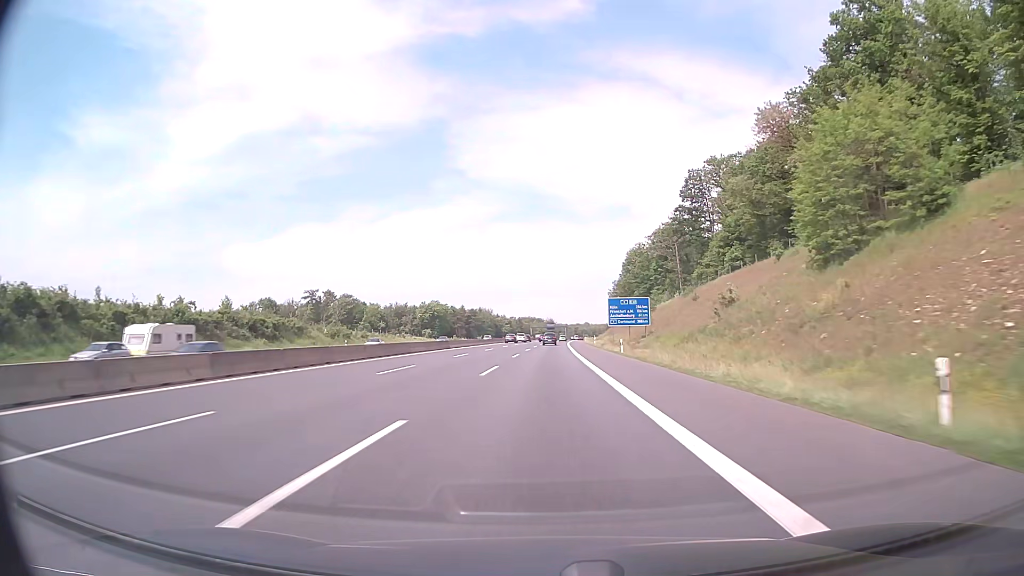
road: motorway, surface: asphalt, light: Day
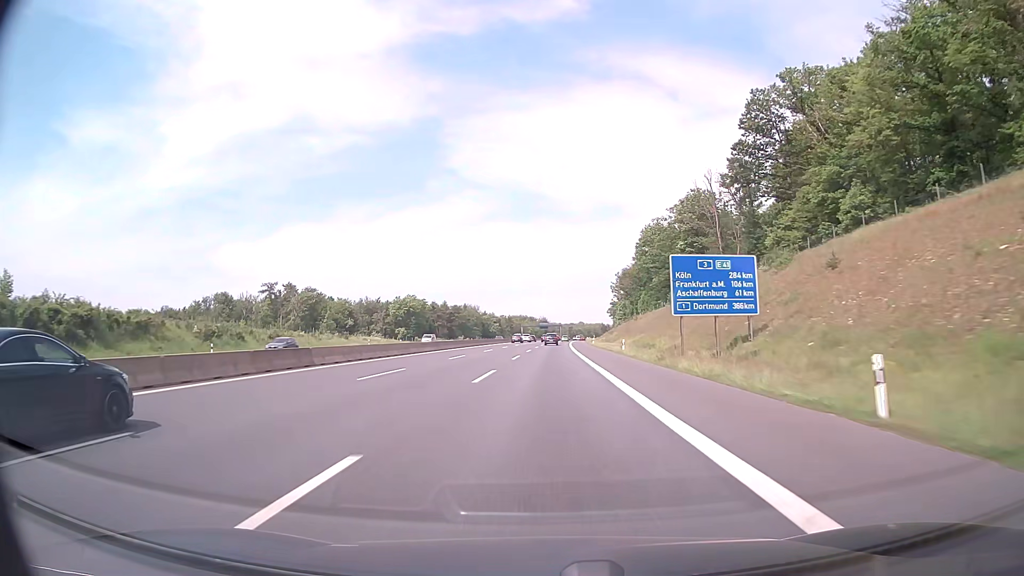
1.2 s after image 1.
(+0.2, +39.0) m; +1°
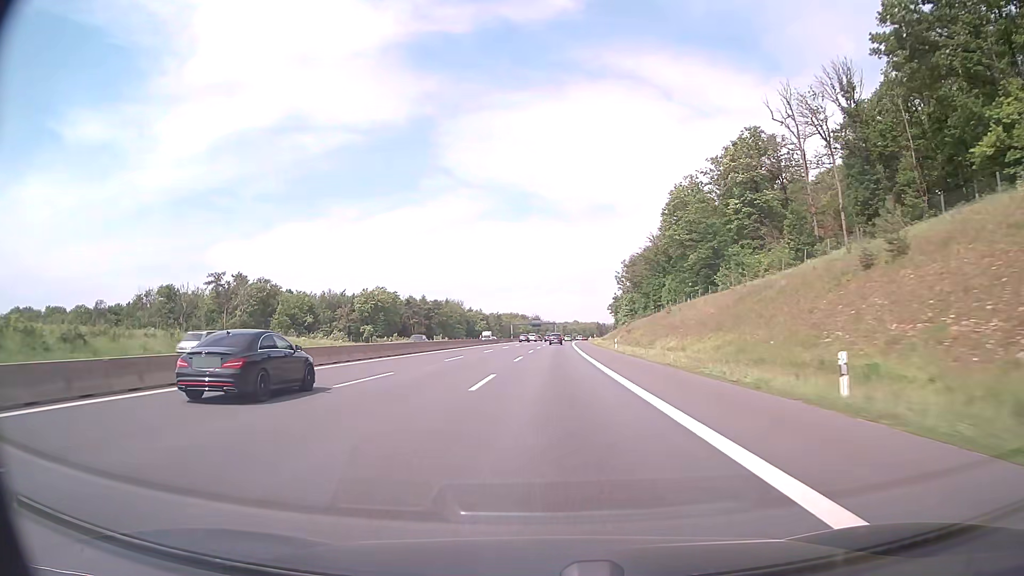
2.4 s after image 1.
(+0.2, +39.0) m; +1°
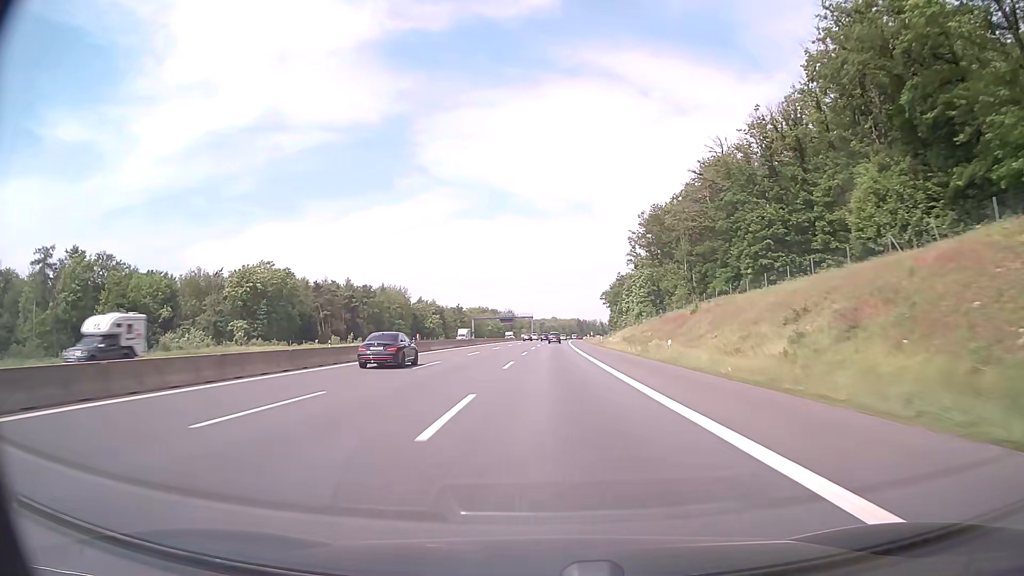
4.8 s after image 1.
(+1.1, +78.1) m; +2°
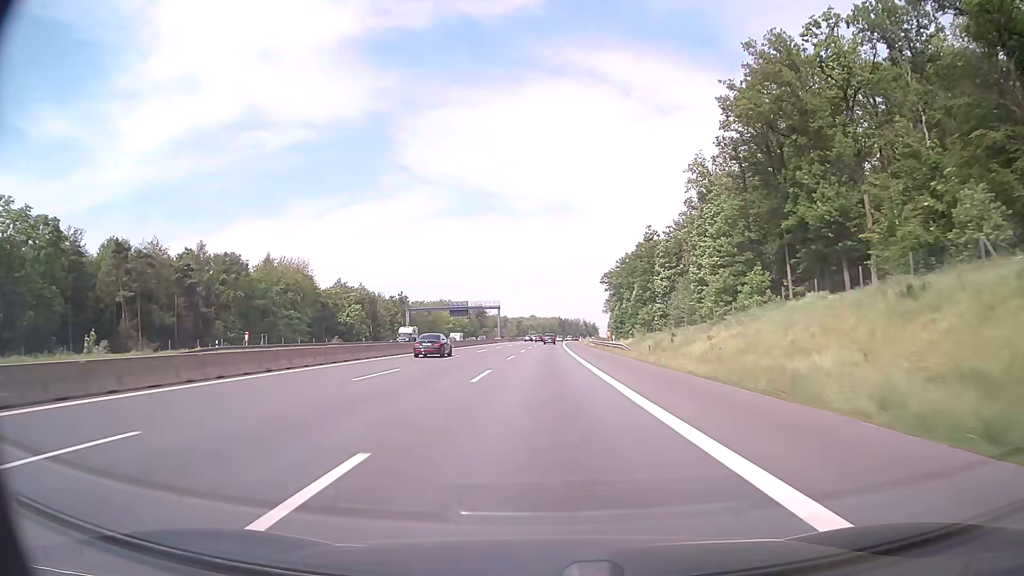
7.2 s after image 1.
(+1.3, +78.3) m; +2°
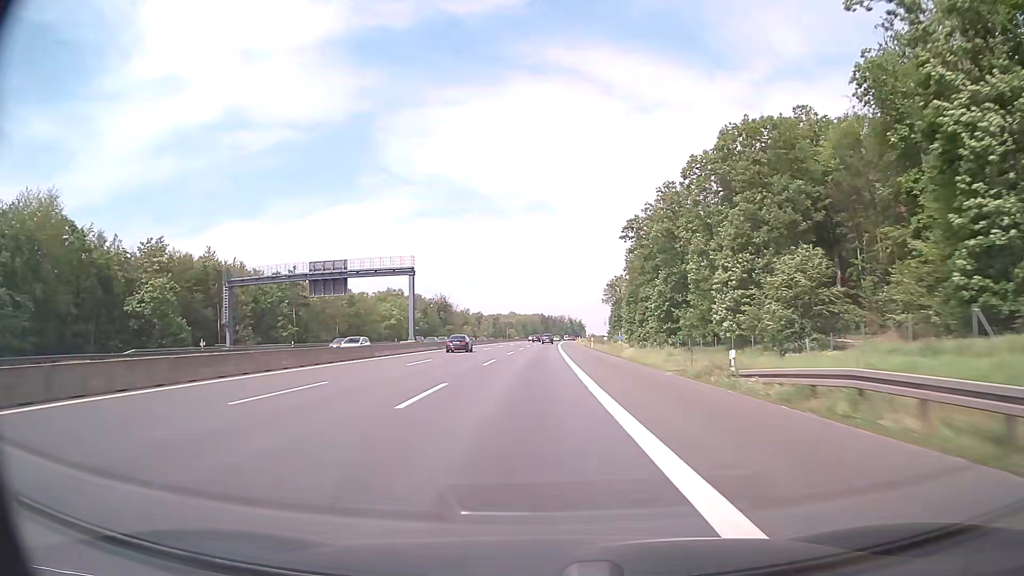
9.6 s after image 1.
(+1.1, +78.5) m; +1°
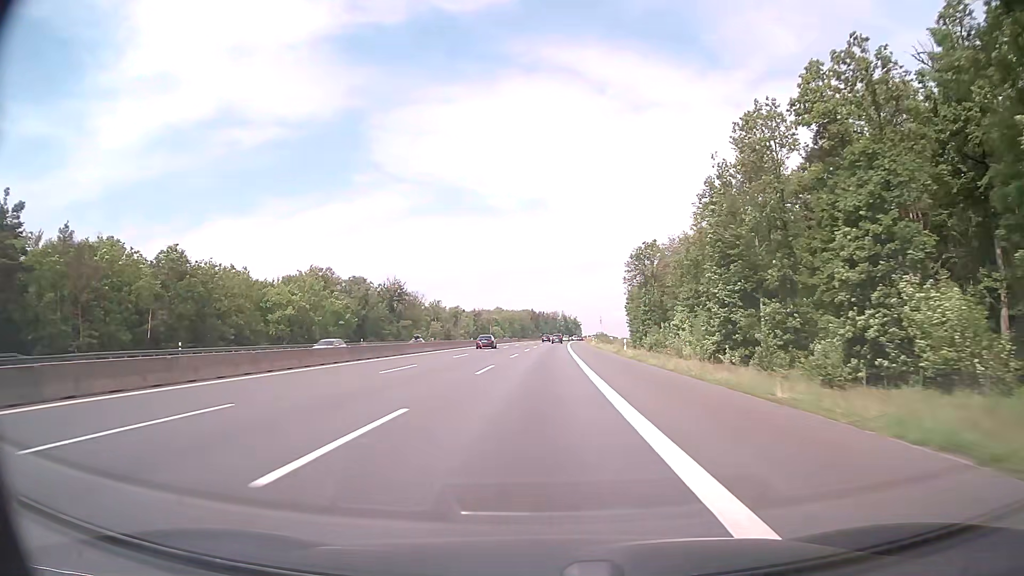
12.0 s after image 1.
(+0.5, +78.6) m; +1°
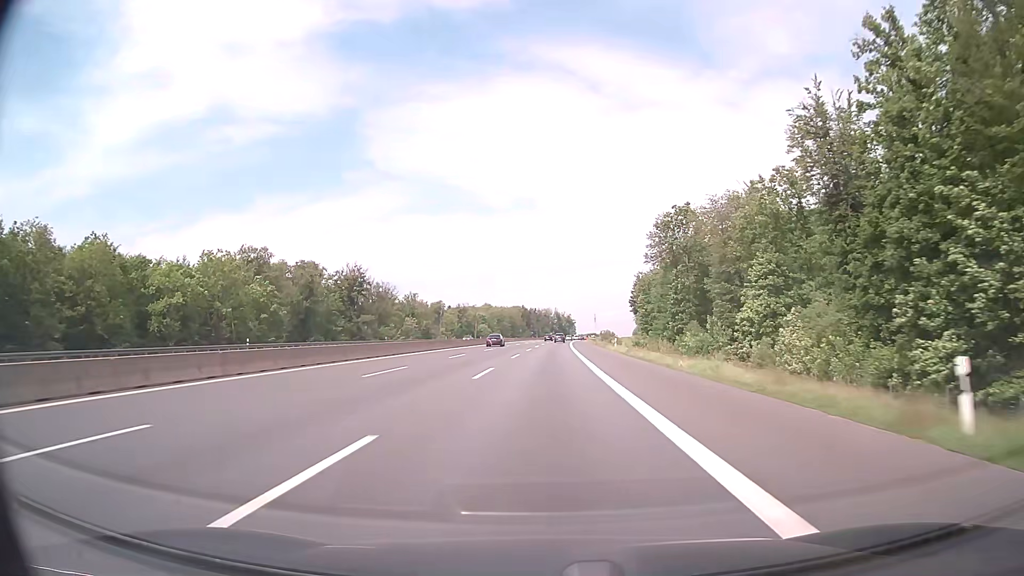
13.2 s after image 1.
(+0.2, +39.3) m; +1°
(0, +10) (0, +20) (0, +30) (0, +40) (0, +50) (+1, +60) (+1, +70) (+1, +80) (+2, +90) (+2, +100) m
